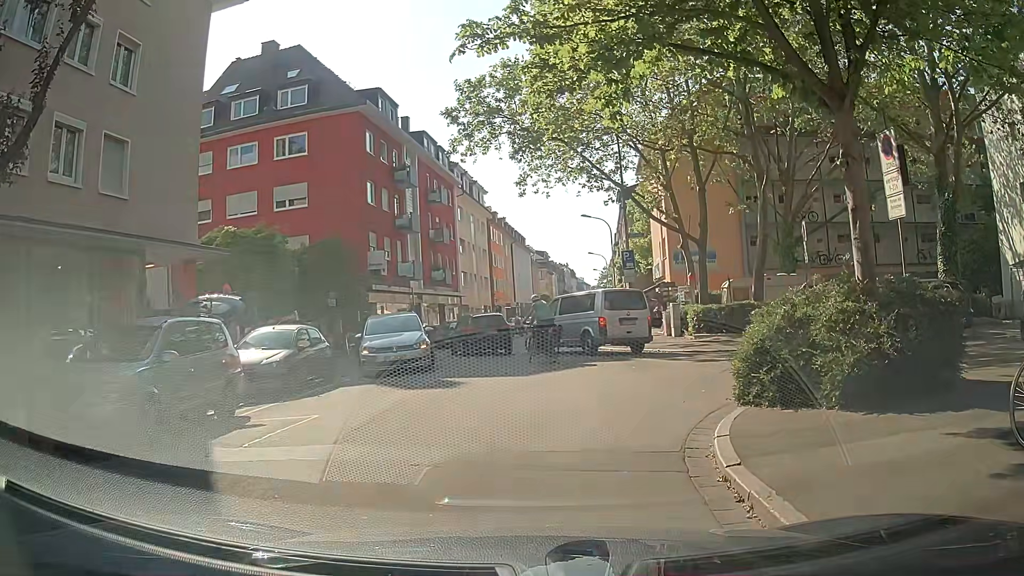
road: residential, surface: asphalt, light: Day
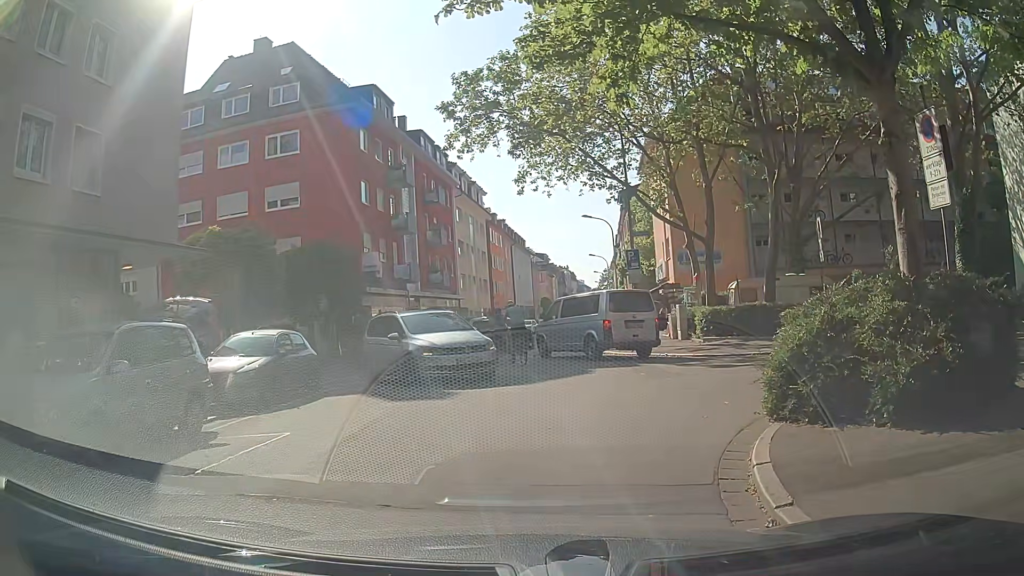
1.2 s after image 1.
(0.0, +1.1) m; 0°
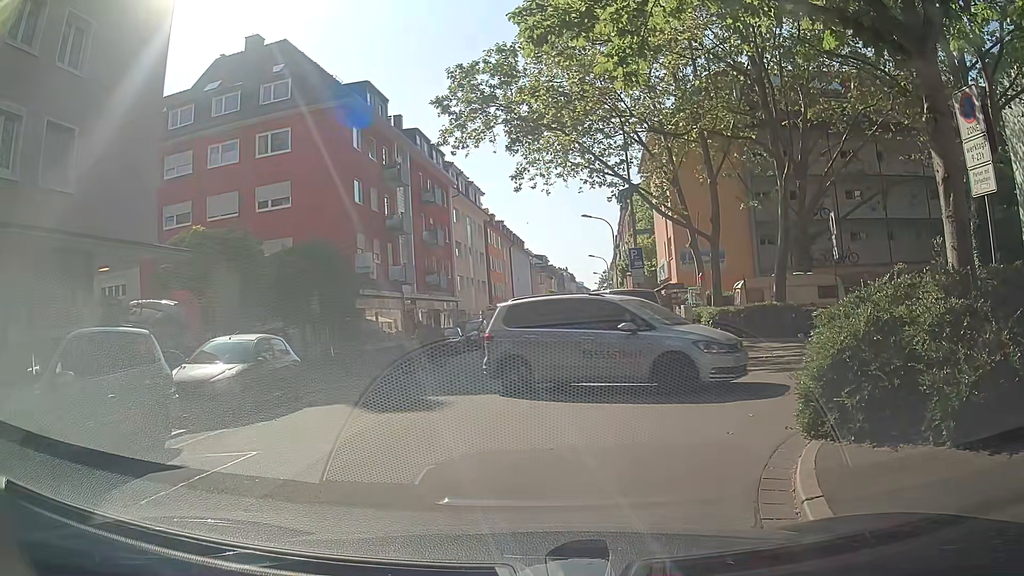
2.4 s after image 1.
(0.0, +1.1) m; 0°
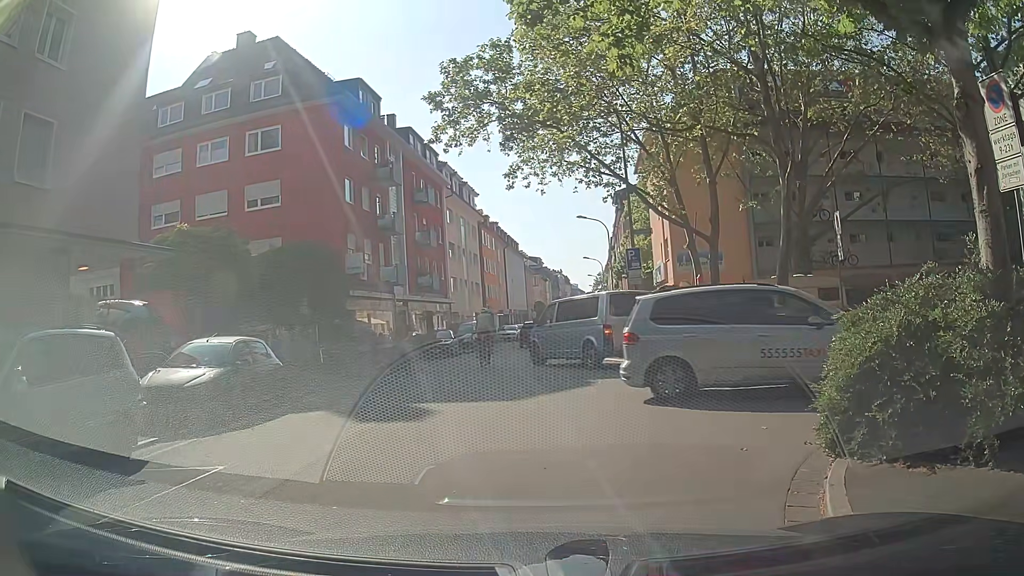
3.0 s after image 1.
(0.0, +0.7) m; 0°
